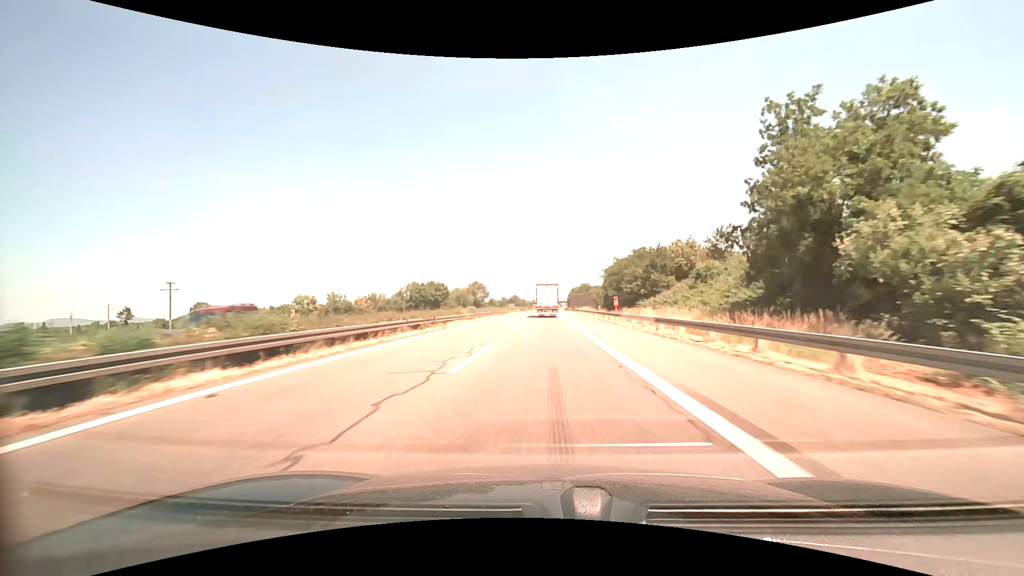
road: motorway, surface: asphalt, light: Day
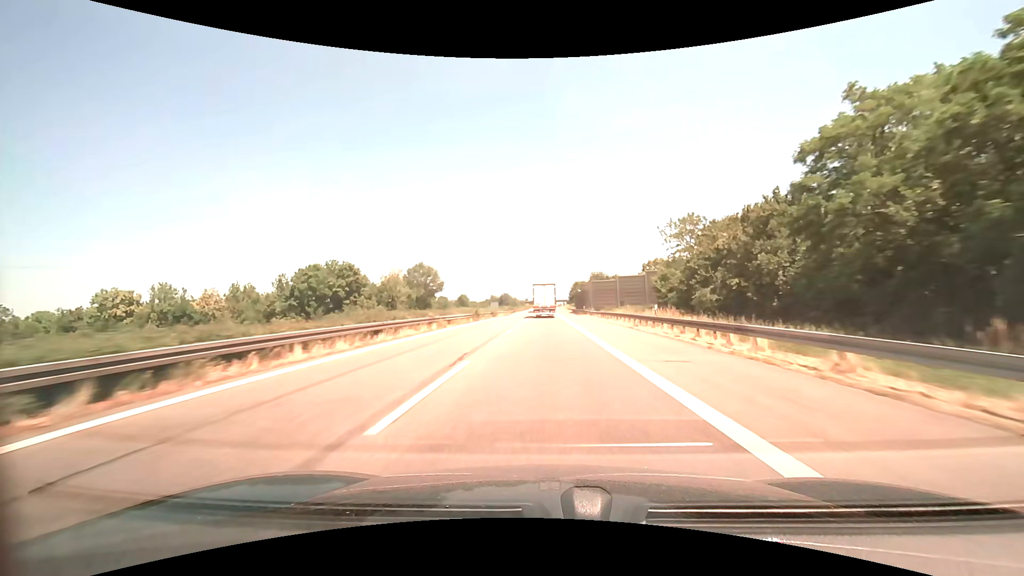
(+0.4, +76.2) m; +1°
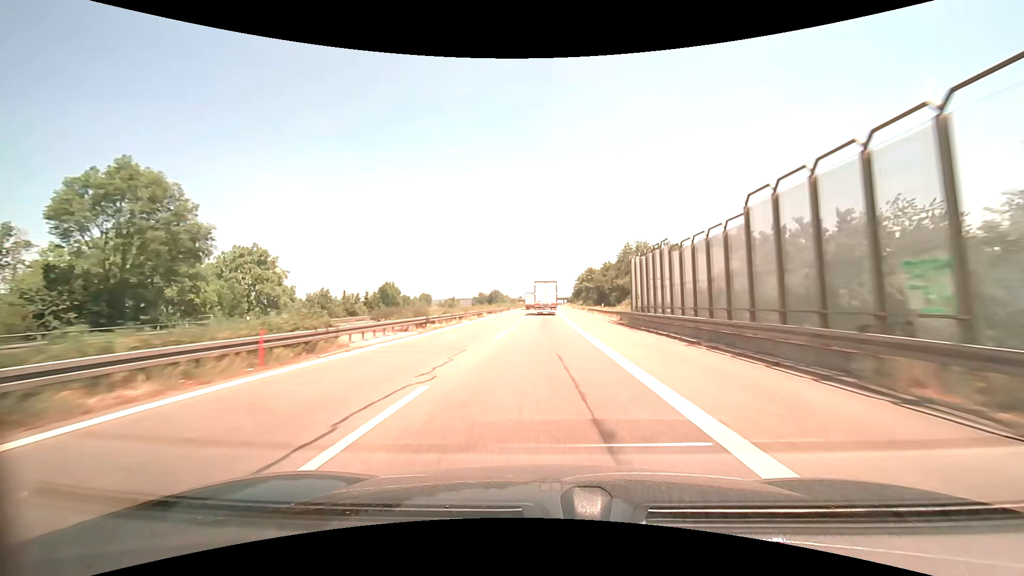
(+0.3, +76.0) m; 0°
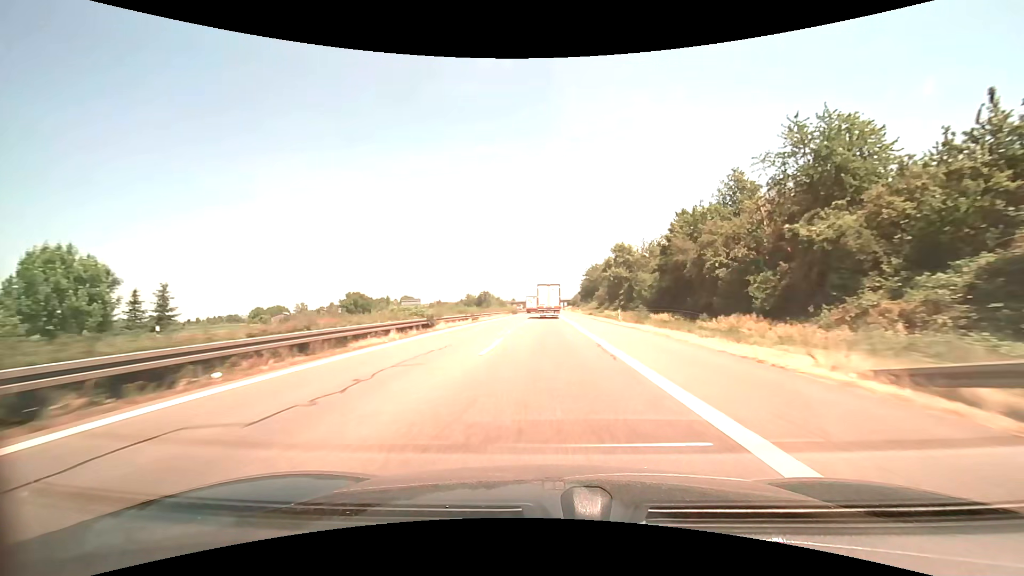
(+0.2, +60.7) m; 0°
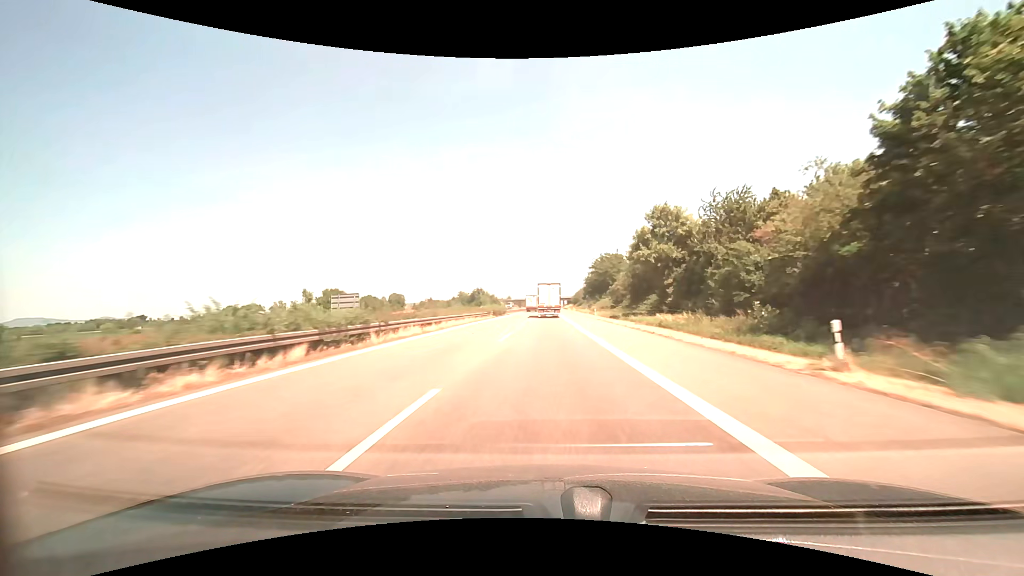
(+0.1, +30.2) m; 0°
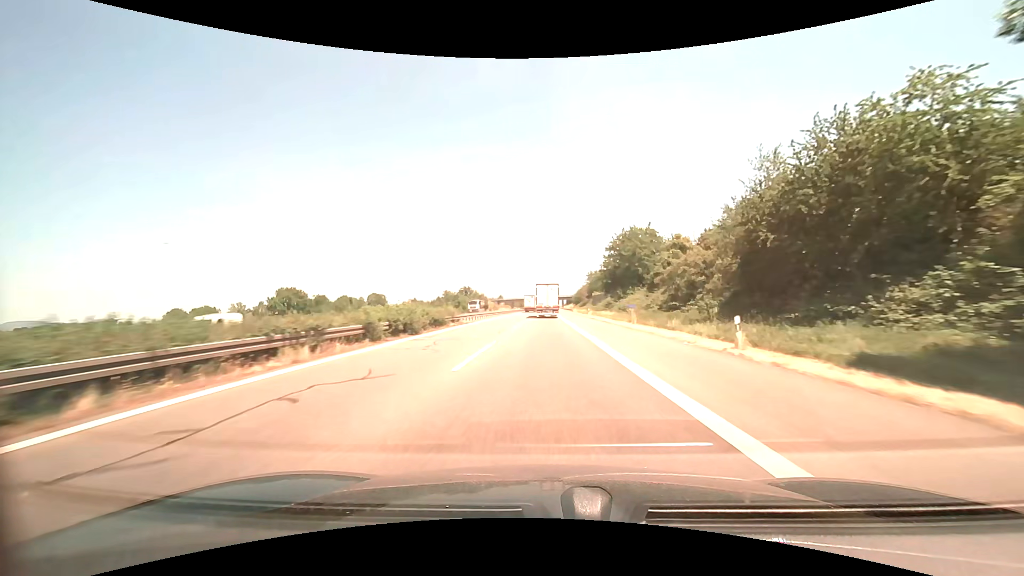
(+0.3, +45.3) m; +1°
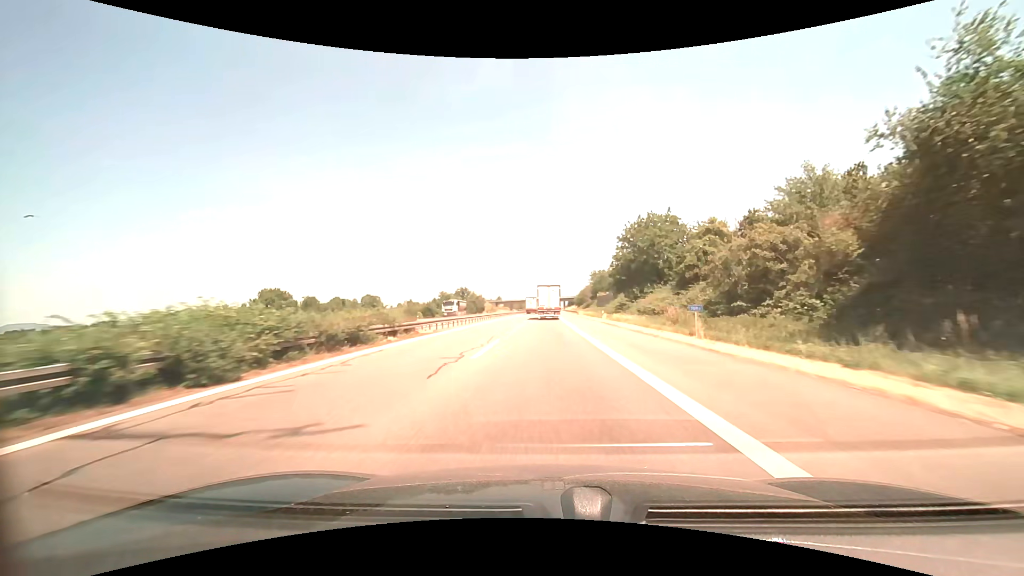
(0.0, +15.1) m; 0°
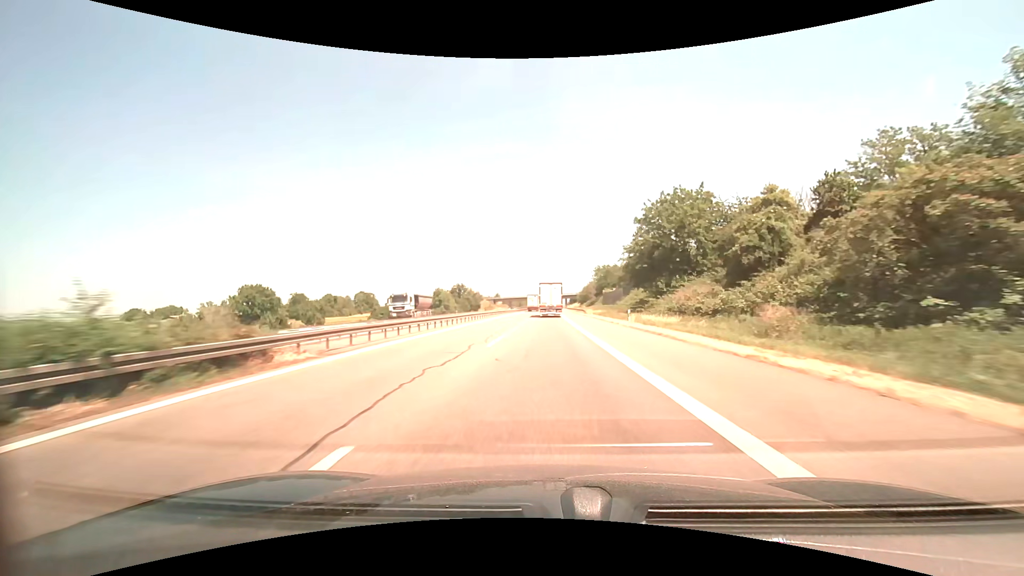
(0.0, +15.1) m; 0°
(0, +10) (0, +20) (0, +30) (0, +40) (0, +50) (0, +60) (0, +70) (0, +80) (0, +90) (0, +100) m
